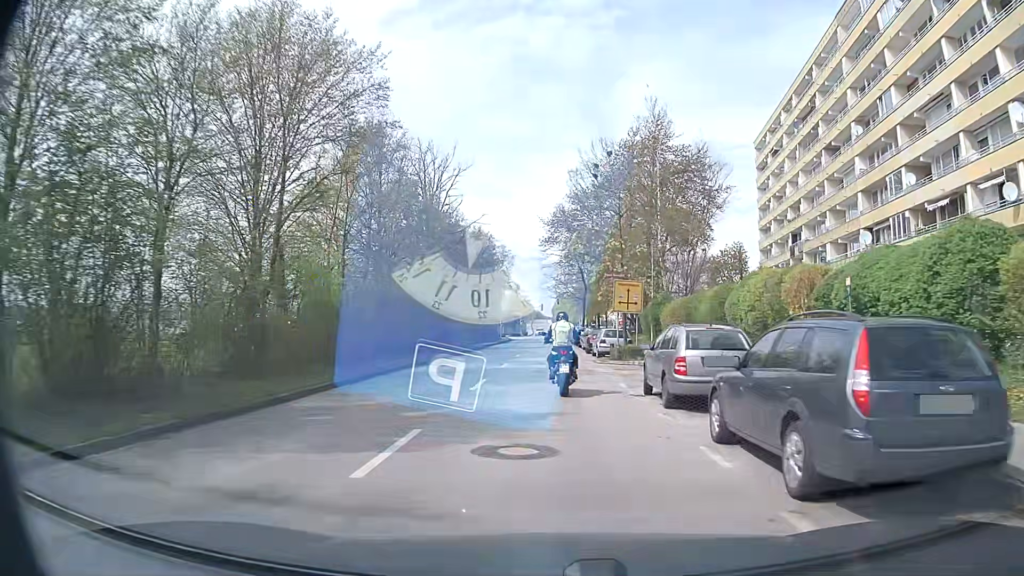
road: secondary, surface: asphalt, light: Day
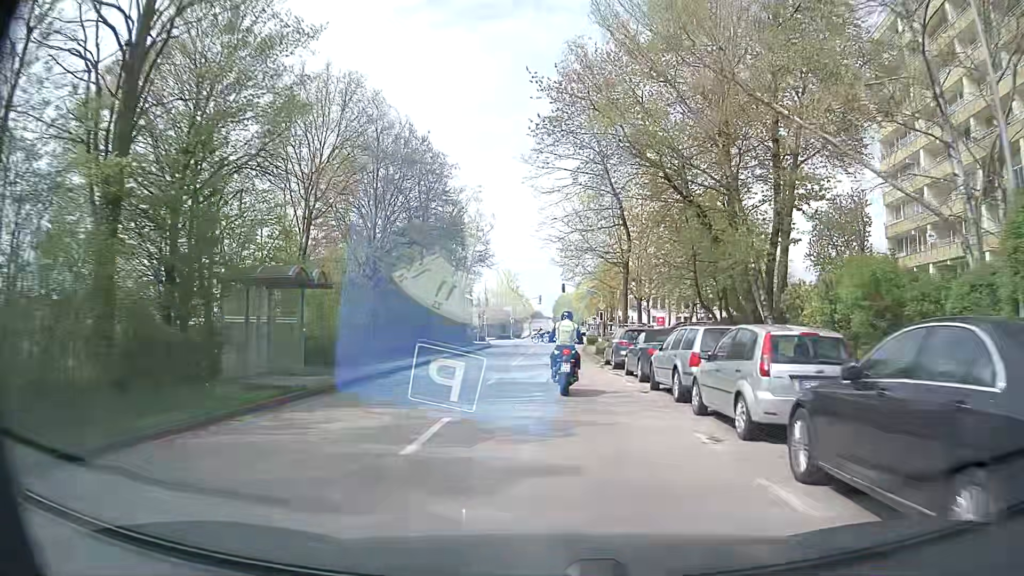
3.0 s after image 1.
(0.0, +34.9) m; 0°
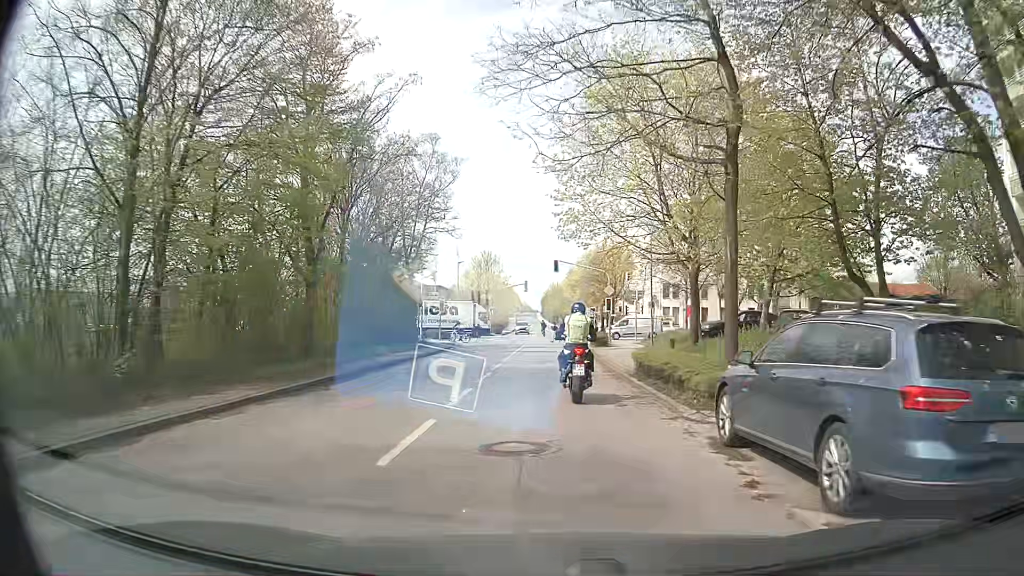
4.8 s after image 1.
(+0.2, +18.6) m; +2°
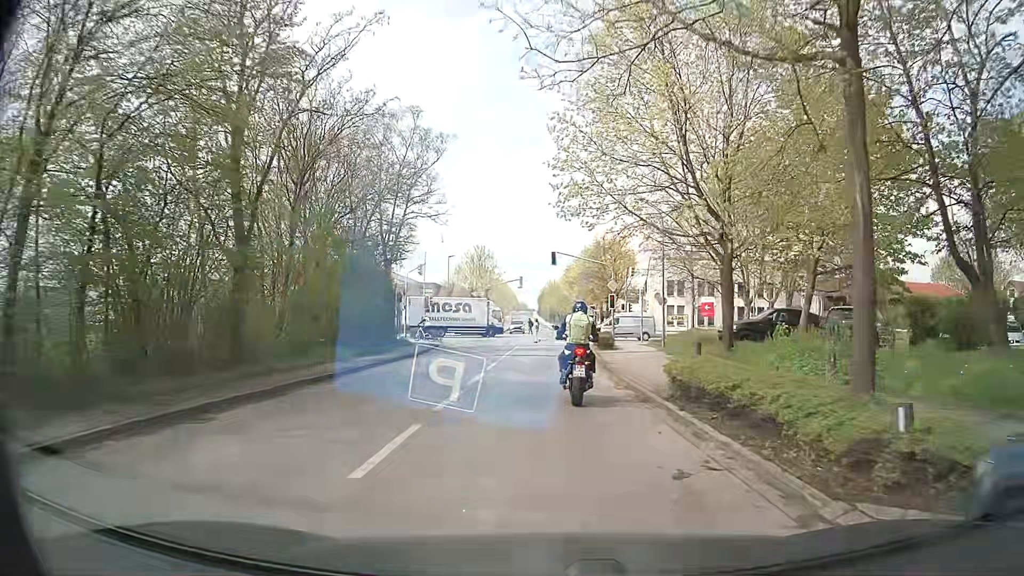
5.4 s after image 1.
(0.0, +5.1) m; -1°
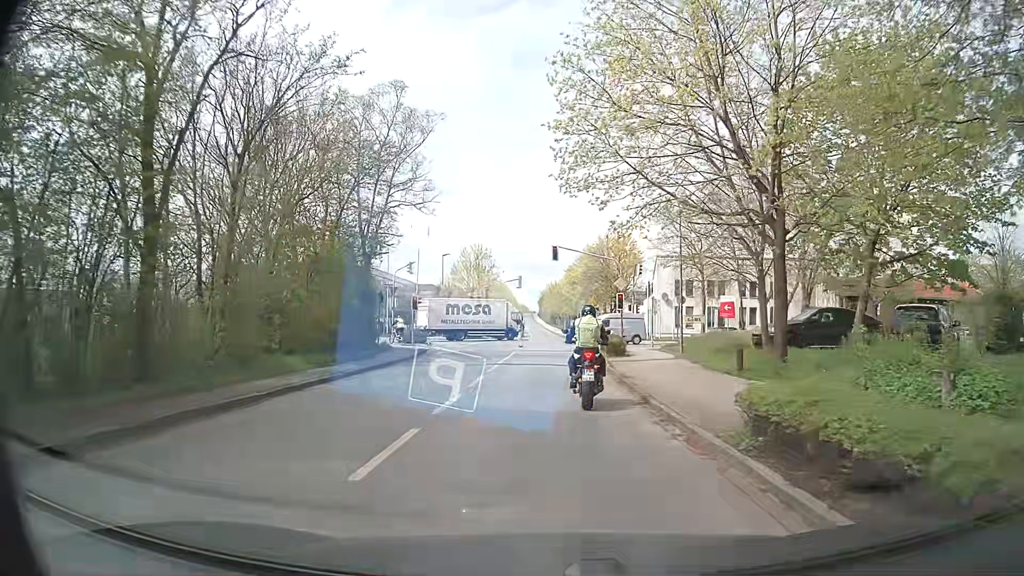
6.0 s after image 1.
(0.0, +4.4) m; 0°
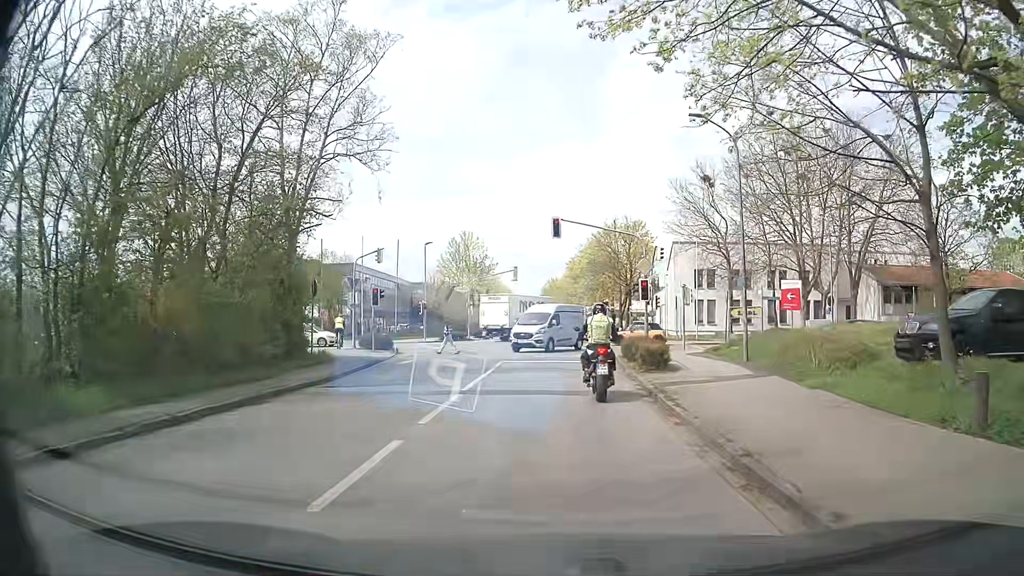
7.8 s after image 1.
(+0.2, +9.7) m; +1°
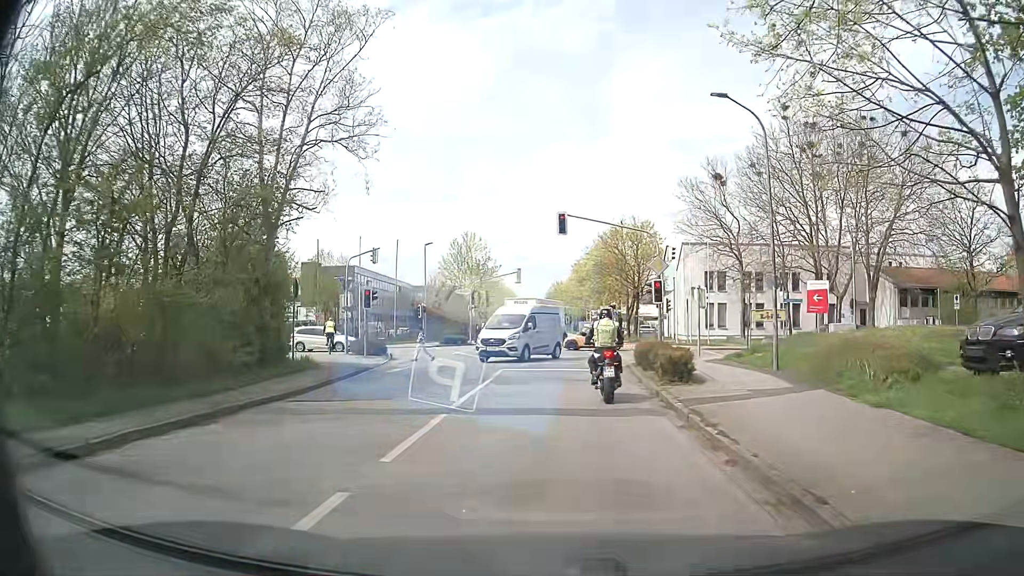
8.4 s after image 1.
(0.0, +2.3) m; -2°
